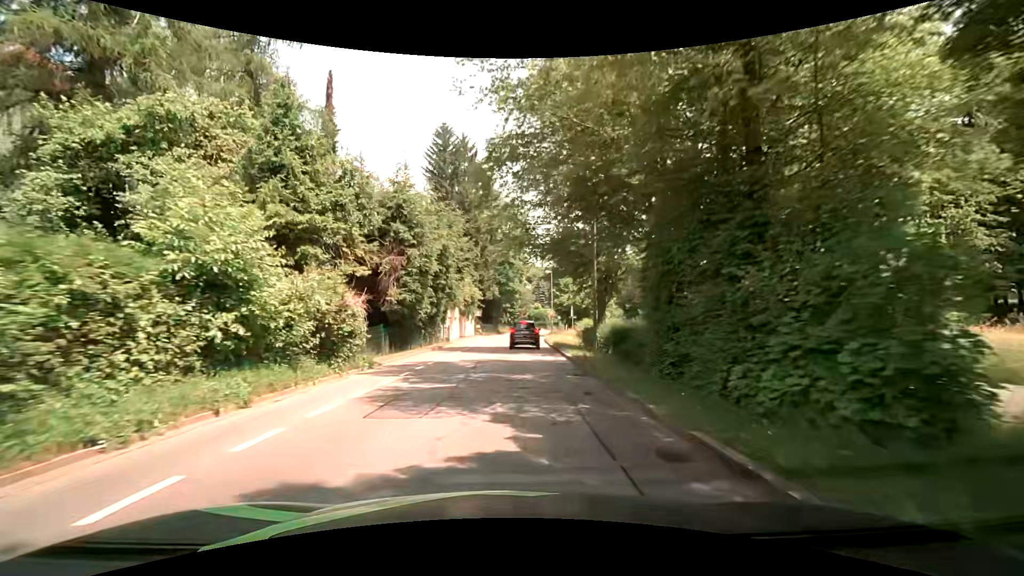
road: tertiary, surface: asphalt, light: Day
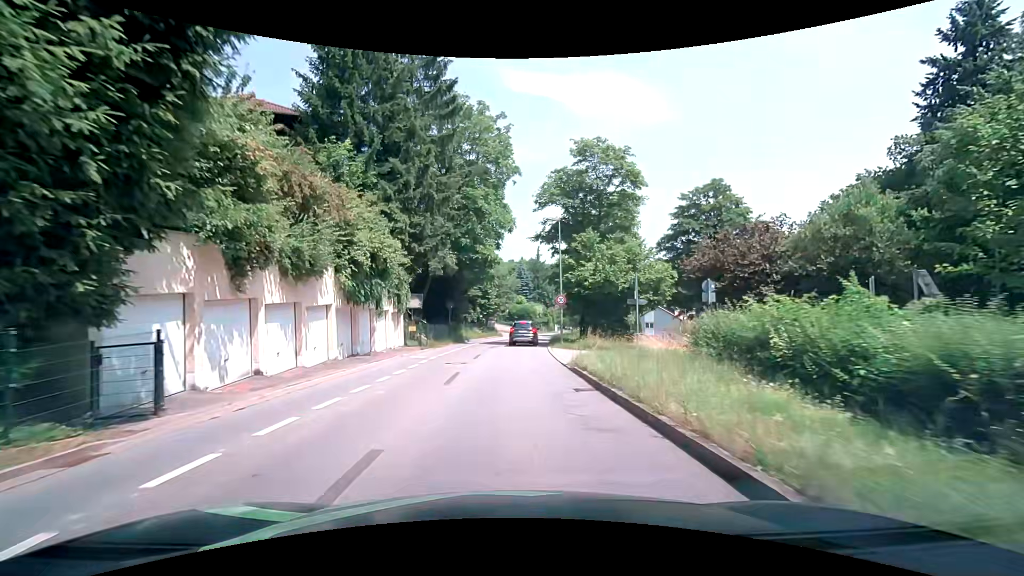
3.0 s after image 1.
(+0.8, +30.9) m; +4°
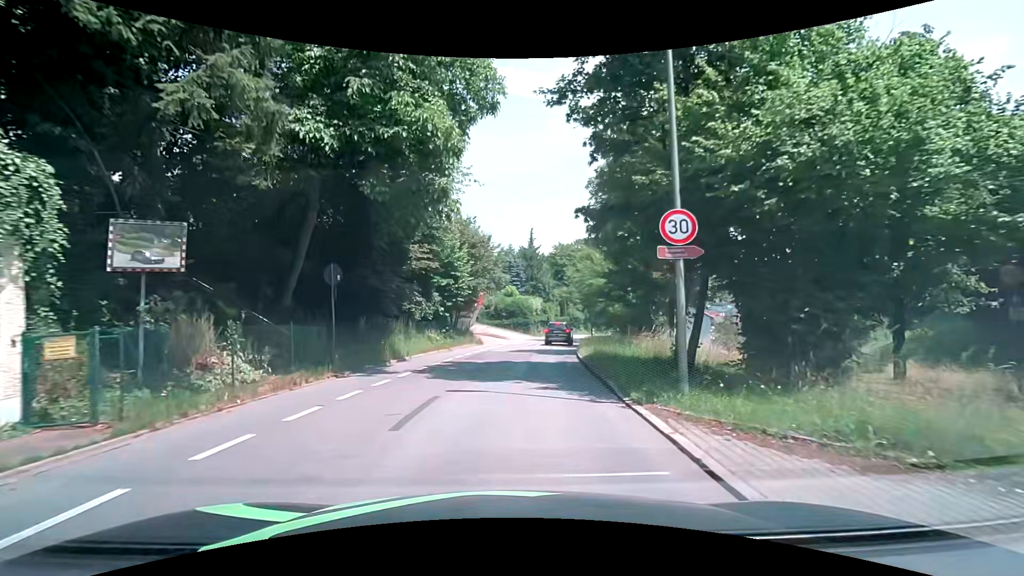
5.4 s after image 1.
(-0.3, +22.8) m; 0°
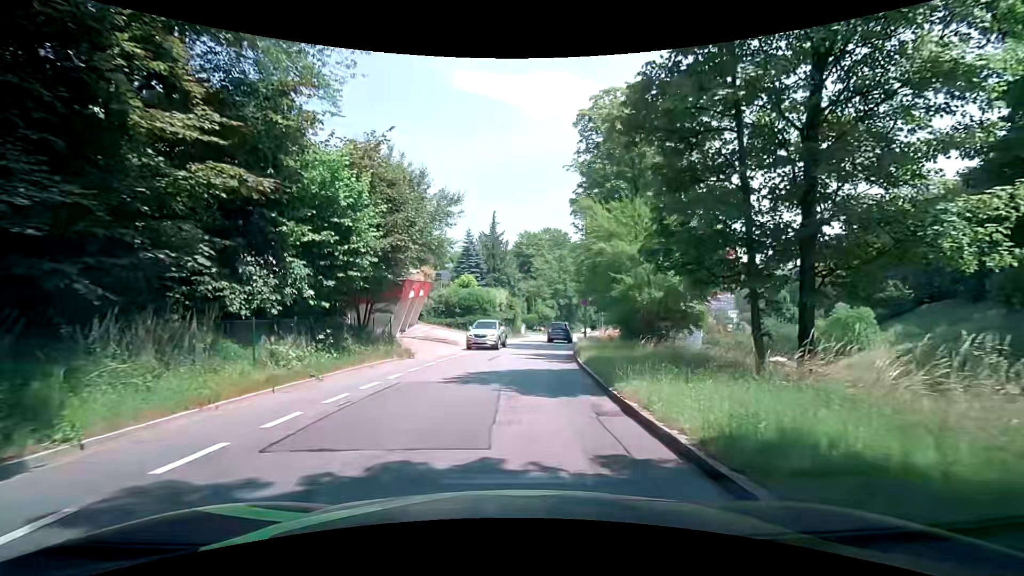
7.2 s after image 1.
(+0.4, +14.0) m; +4°
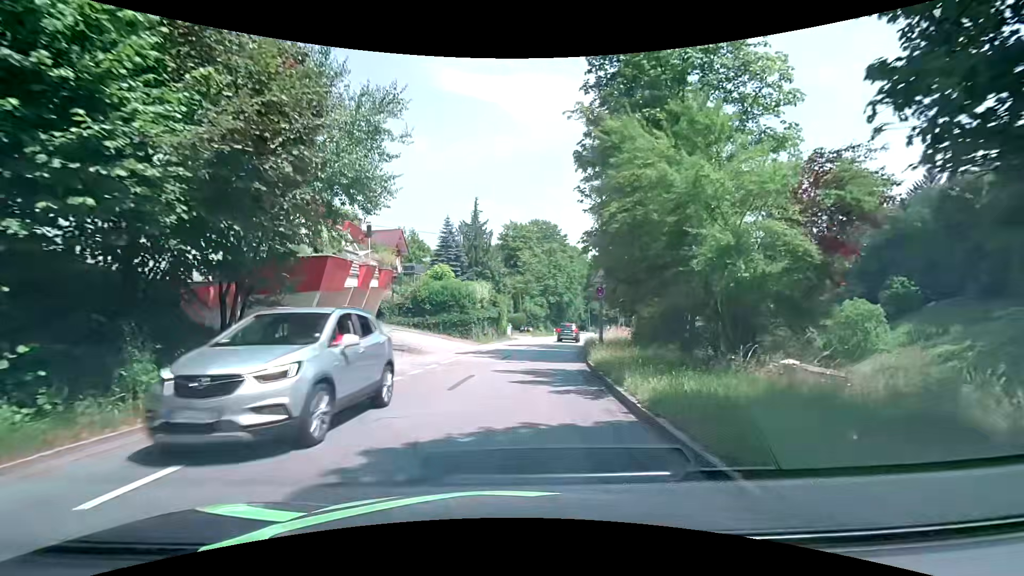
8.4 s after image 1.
(+0.2, +8.7) m; +3°
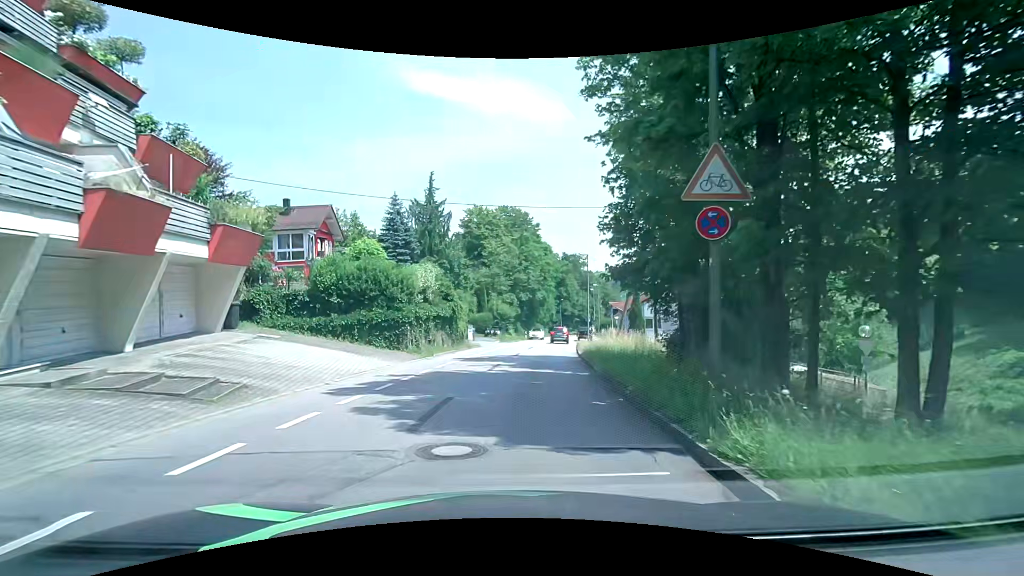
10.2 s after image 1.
(+0.1, +12.9) m; +3°
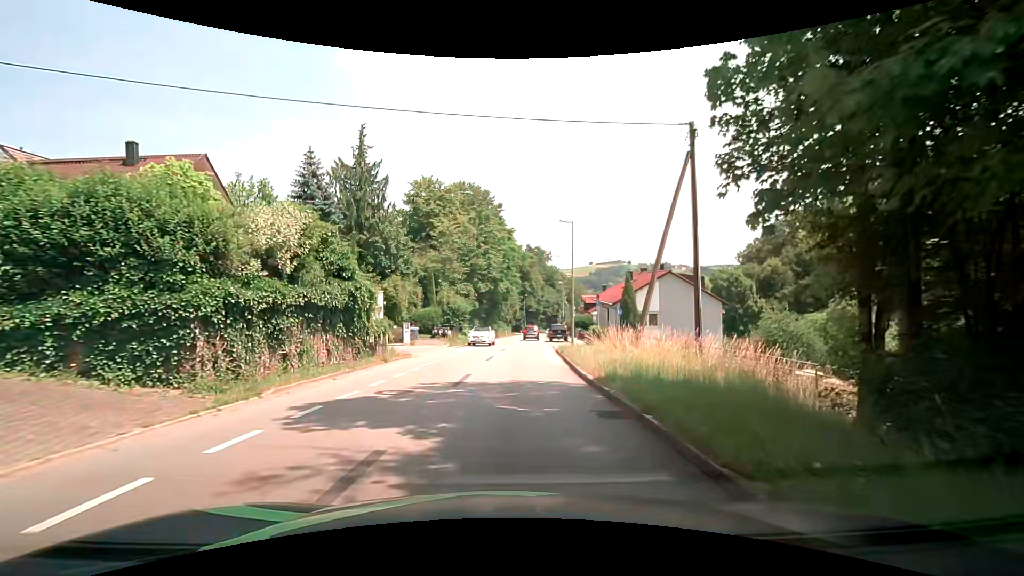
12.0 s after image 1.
(+0.5, +12.9) m; +4°
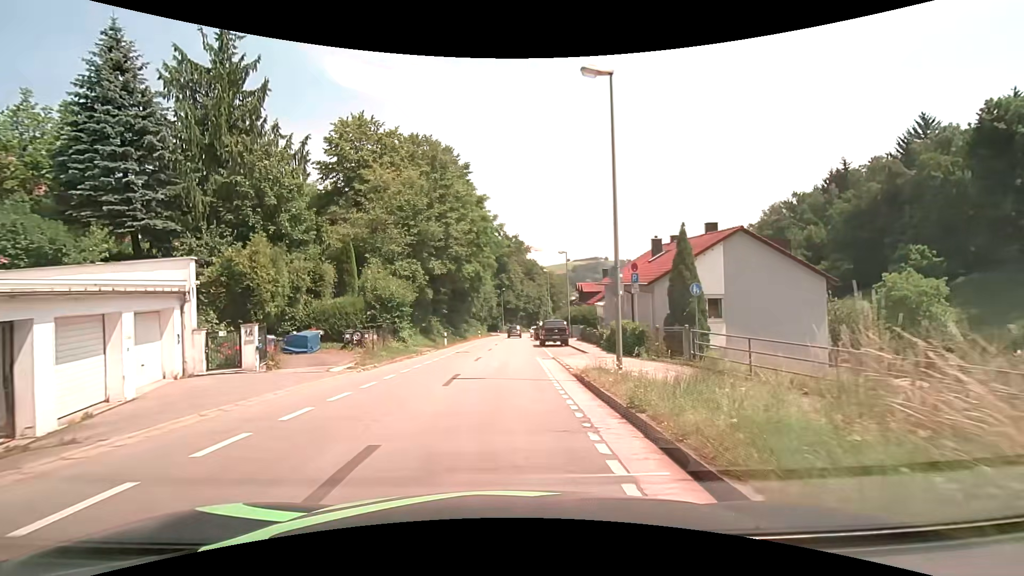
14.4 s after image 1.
(+0.5, +17.5) m; +2°
(0, +10) (0, +20) (+1, +30) (+1, +40) (+1, +50) (+2, +60) (+2, +70) (+3, +80) (+4, +90) (+5, +100) m
